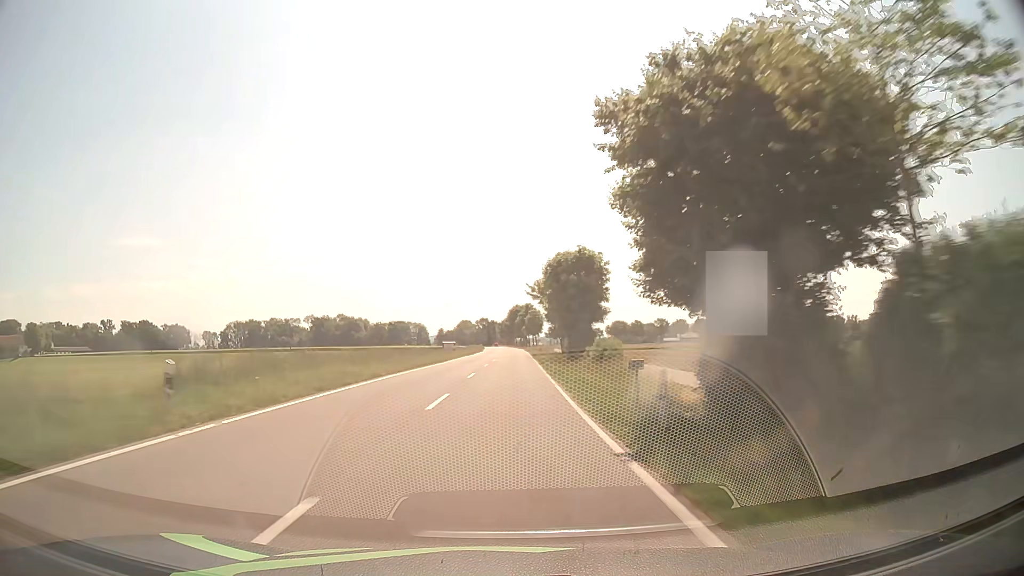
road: tertiary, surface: asphalt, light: Day
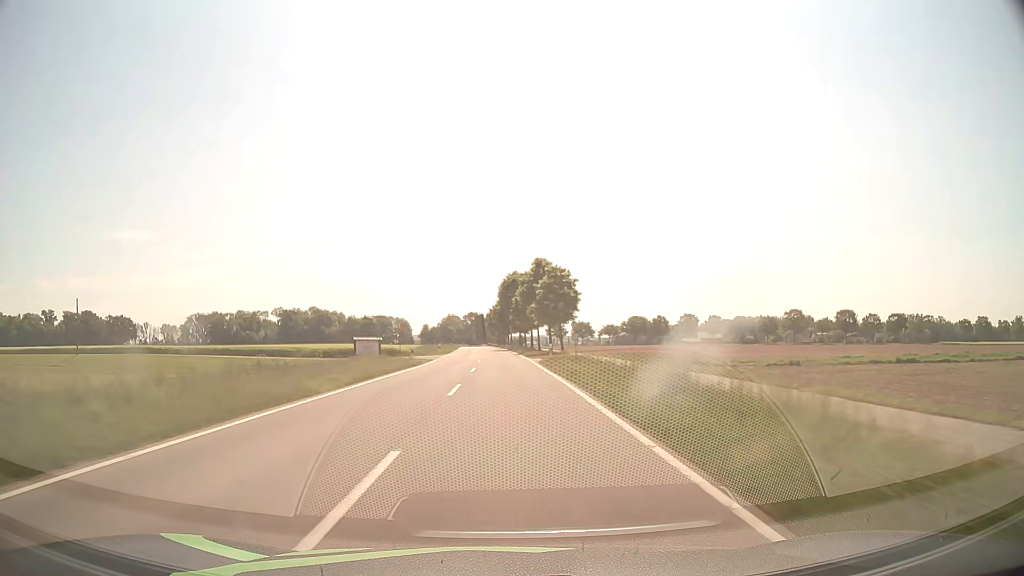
(+0.6, +69.9) m; +1°
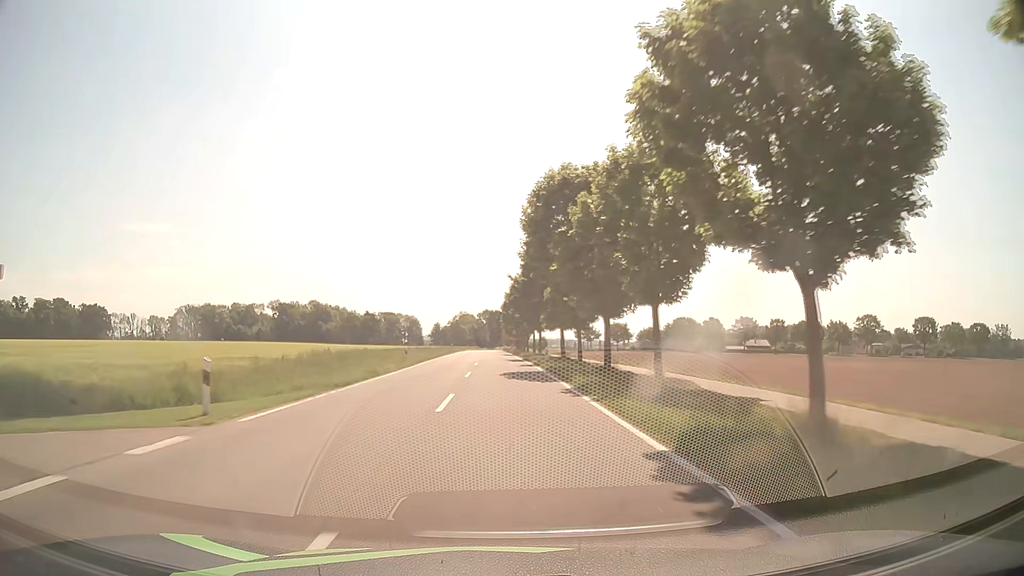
(-0.9, +51.4) m; -2°
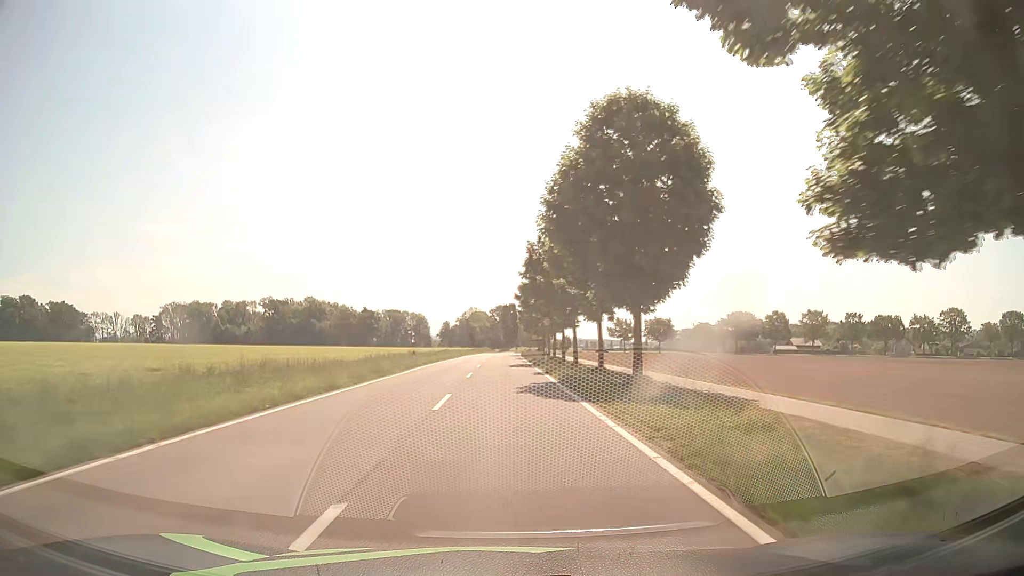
(-0.5, +47.2) m; -1°
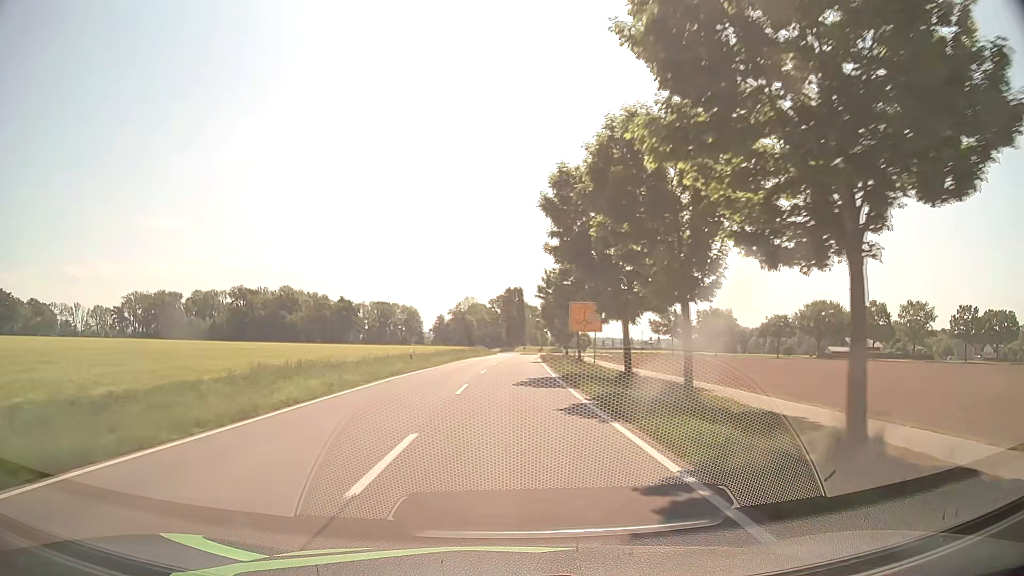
(-0.3, +55.9) m; -1°
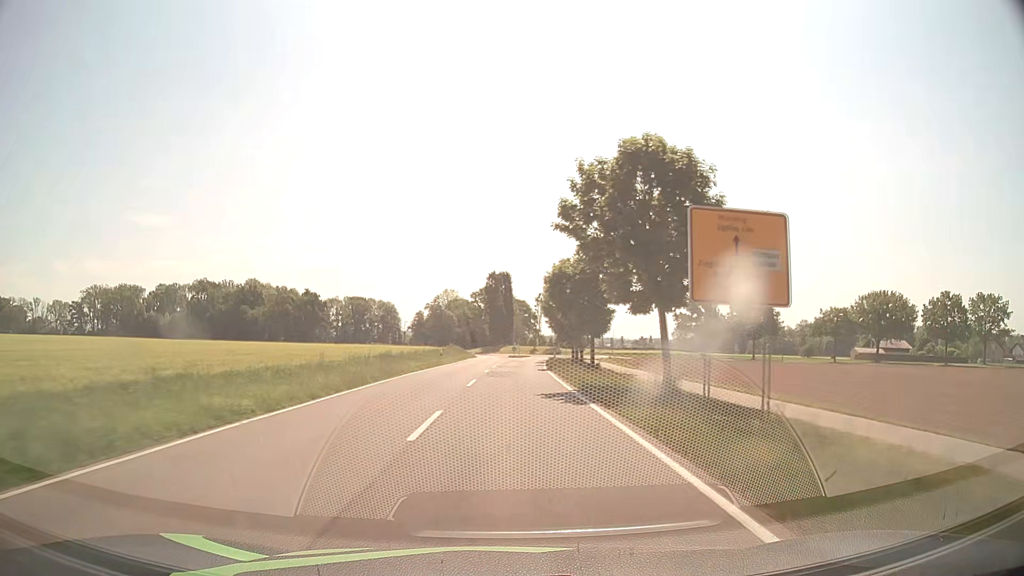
(+0.6, +32.8) m; +2°
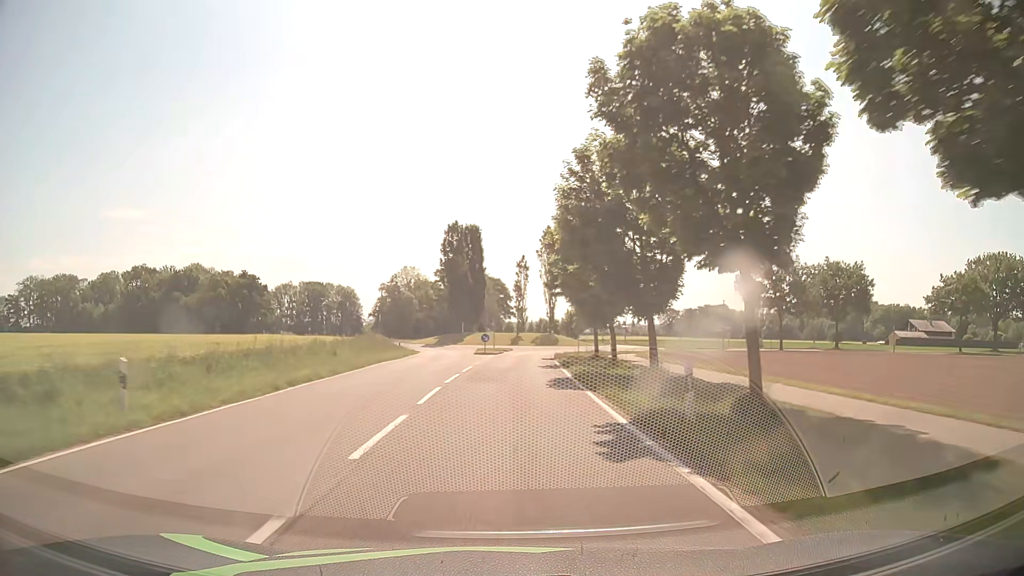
(+0.7, +41.5) m; +2°
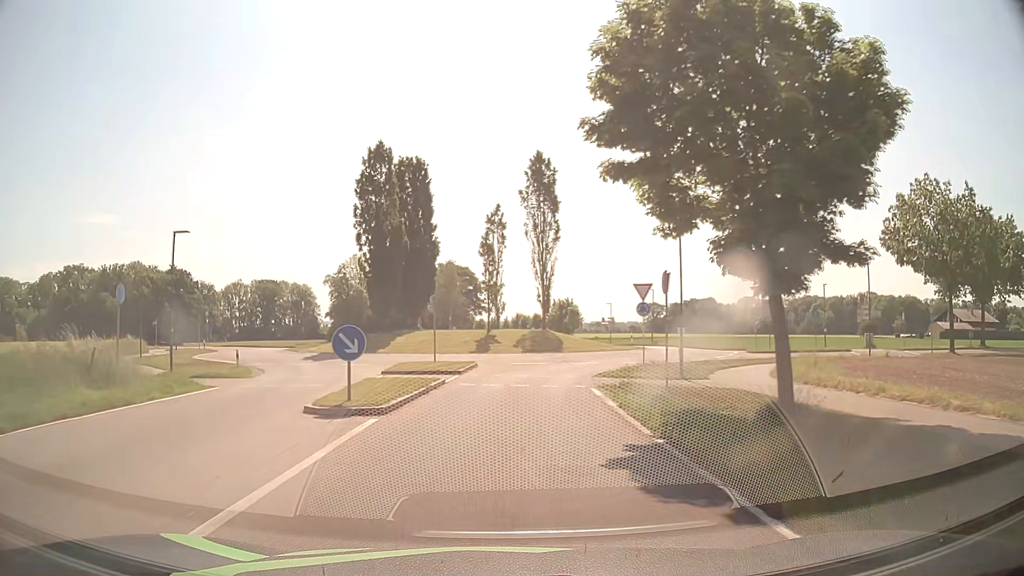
(+0.7, +34.5) m; +2°
(0, +10) (+1, +20) (+3, +30) (+8, +38) (+12, +47) (+12, +57) (+8, +66) (+5, +76) (+4, +86) (+4, +96) m
